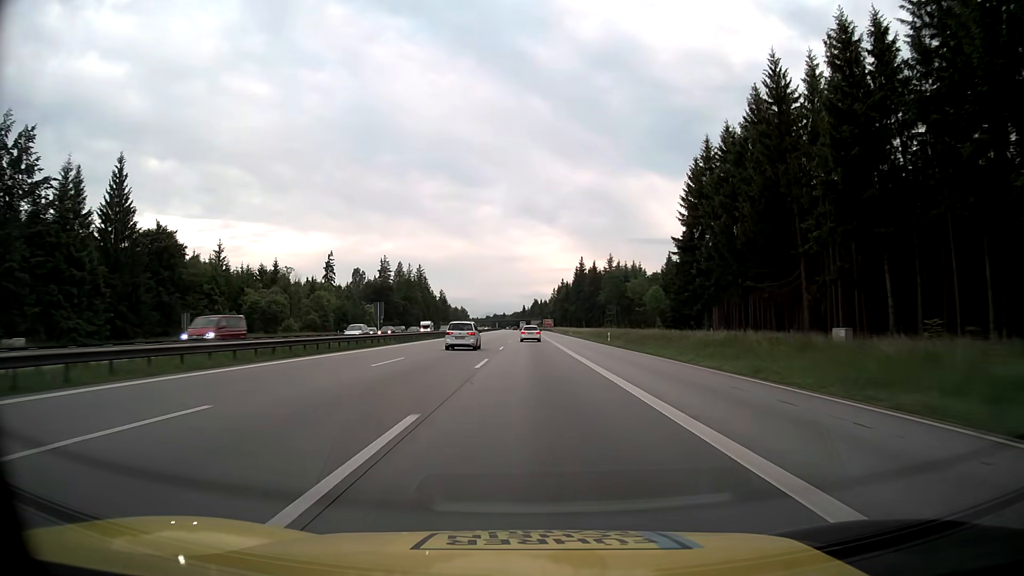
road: motorway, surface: asphalt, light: Day
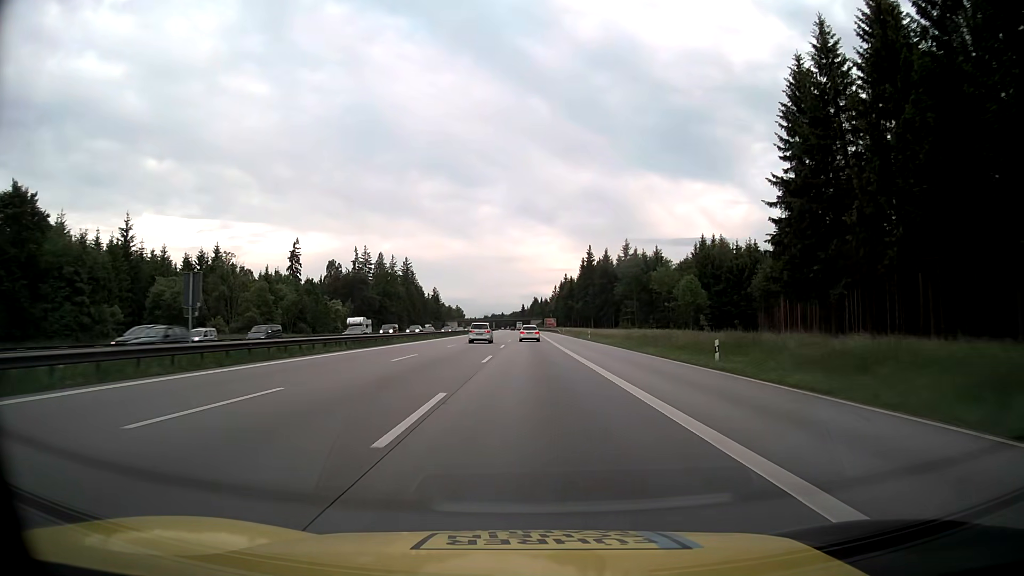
(+0.1, +32.6) m; 0°
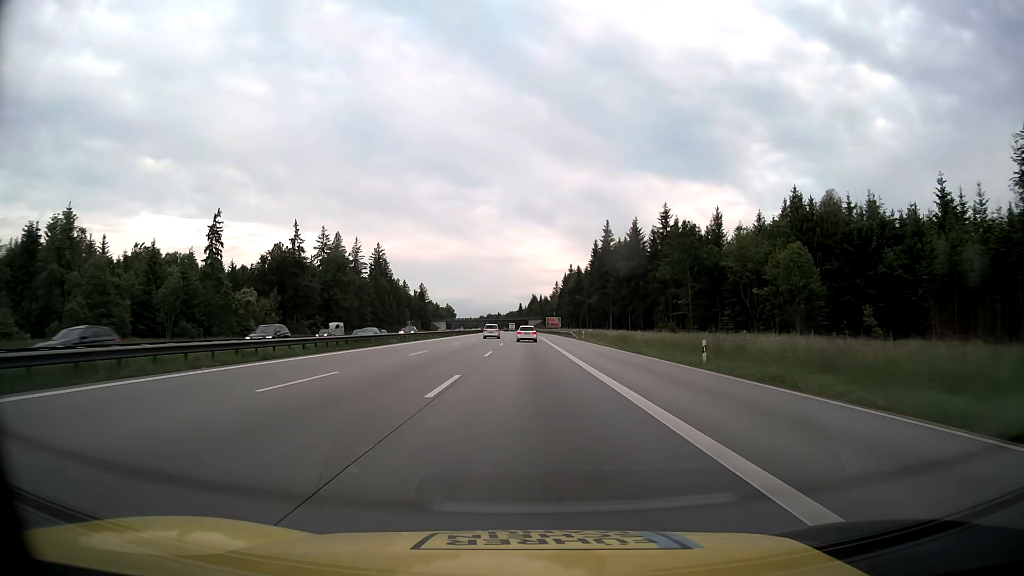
(+0.2, +48.9) m; 0°
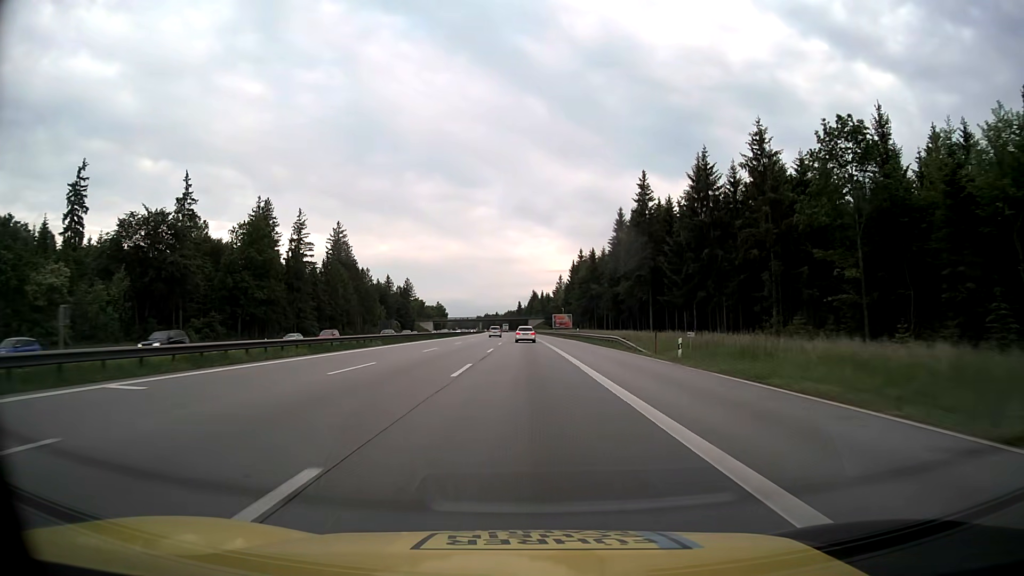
(-0.1, +48.8) m; 0°
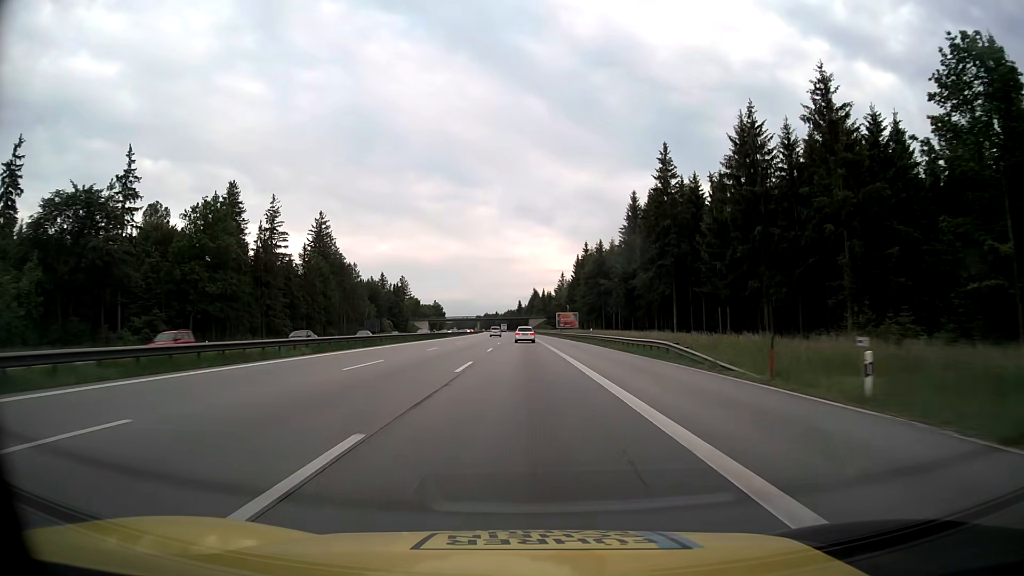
(0.0, +16.2) m; 0°
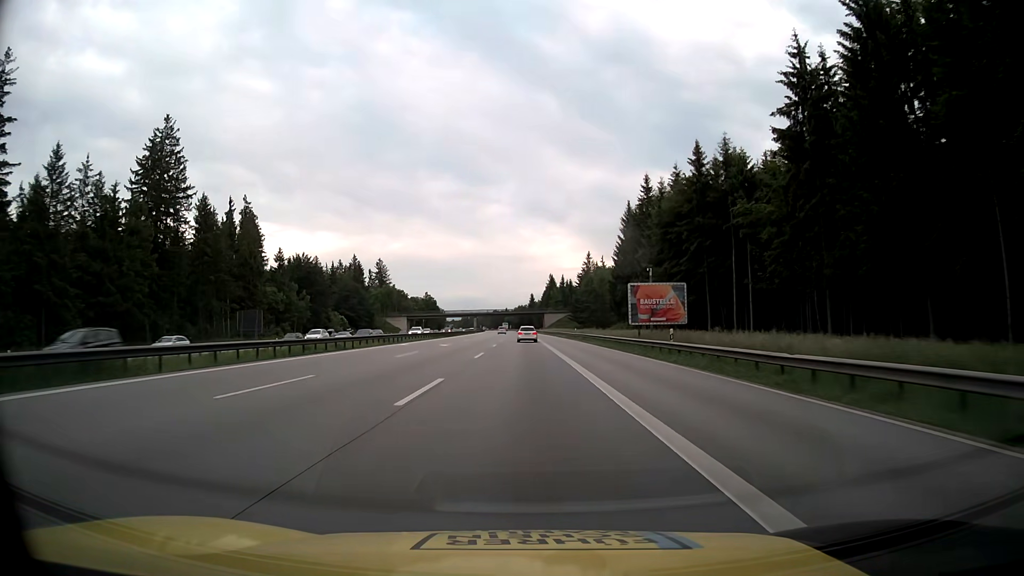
(-0.4, +81.0) m; -1°
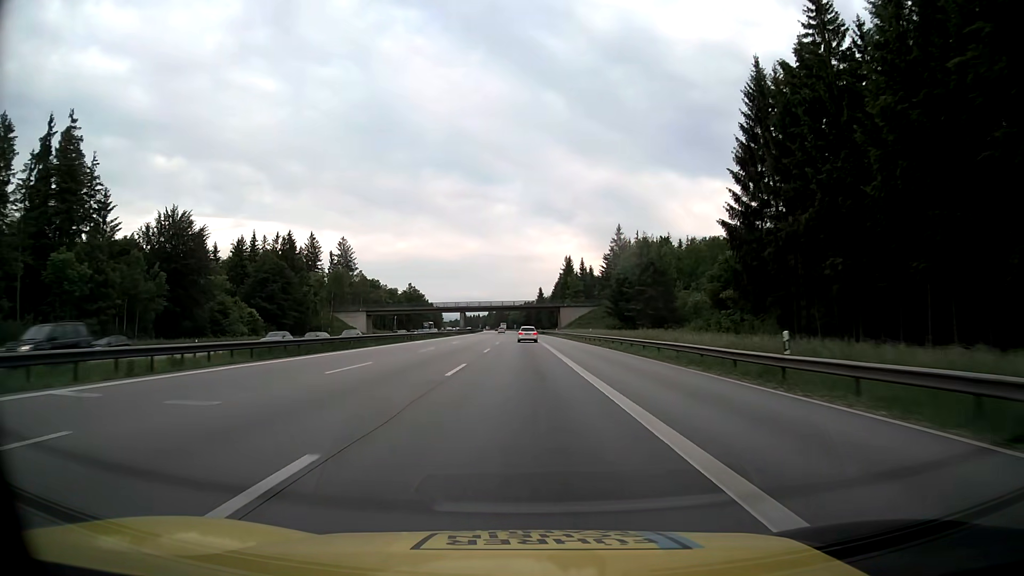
(-0.5, +64.9) m; -1°
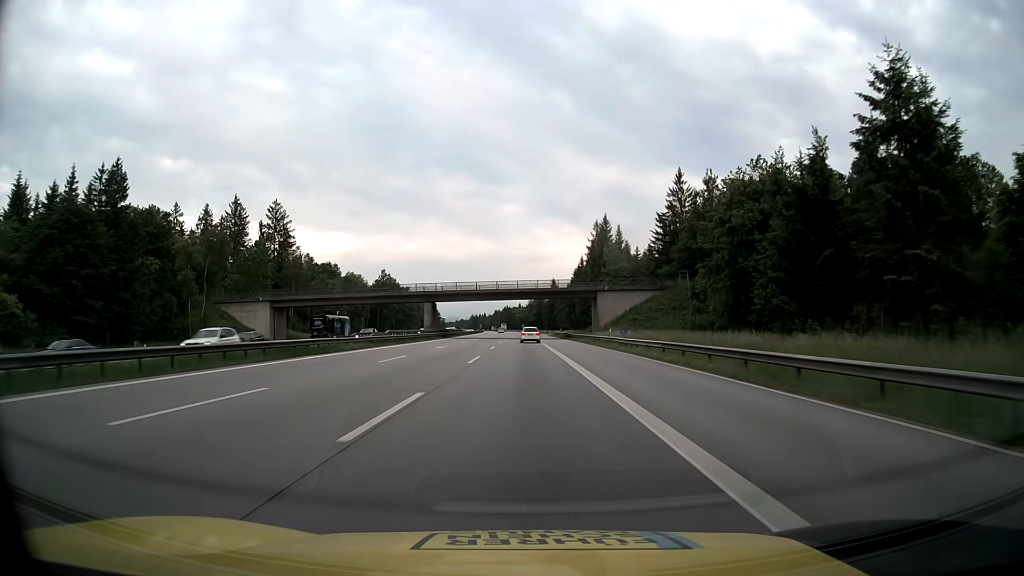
(-0.7, +65.2) m; -1°
(0, +10) (0, +20) (0, +30) (0, +40) (0, +50) (0, +60) (-1, +70) (-1, +80) (-1, +90) (-1, +100) m
